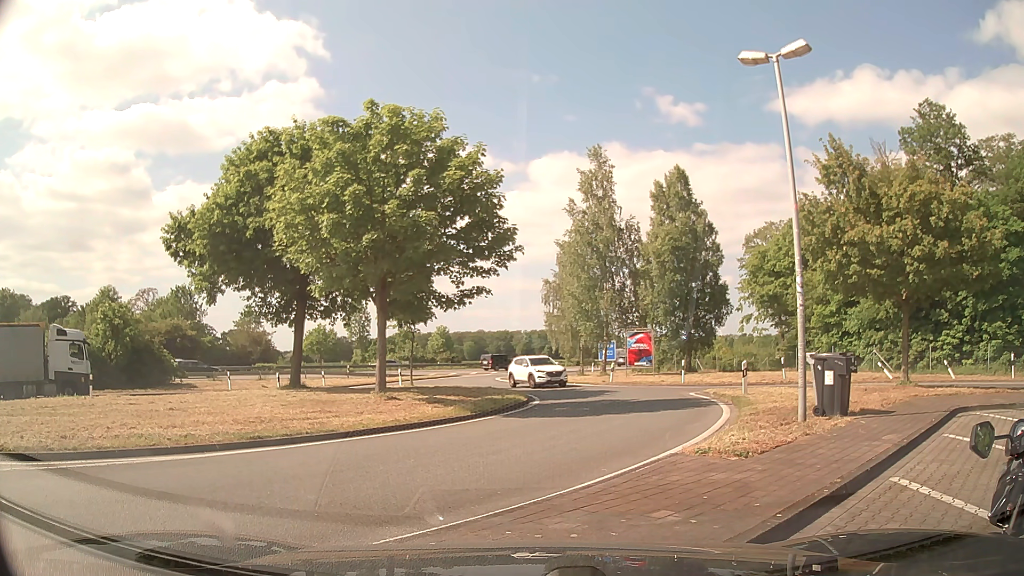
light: Day
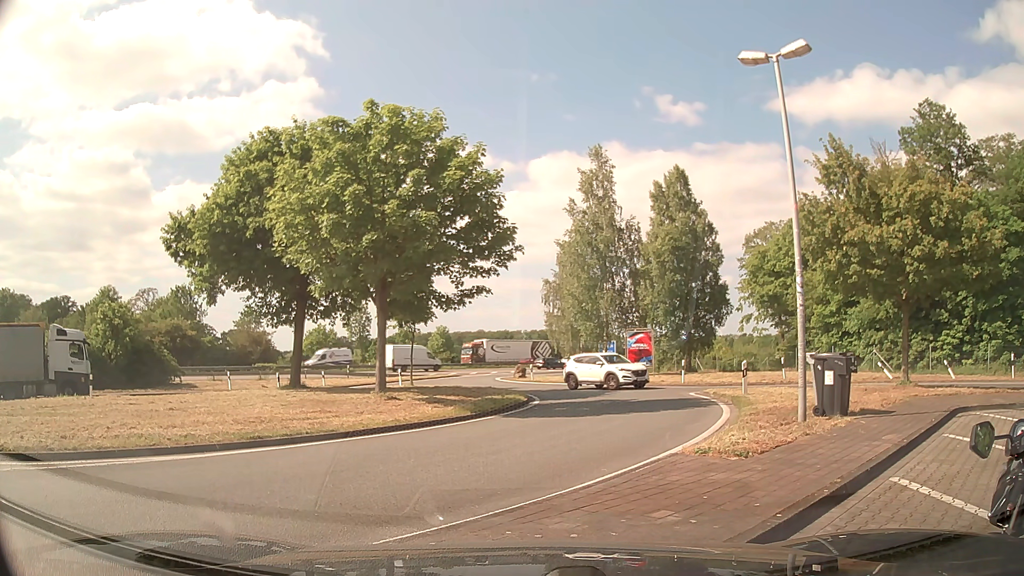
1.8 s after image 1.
(0.0, 0.0) m; 0°
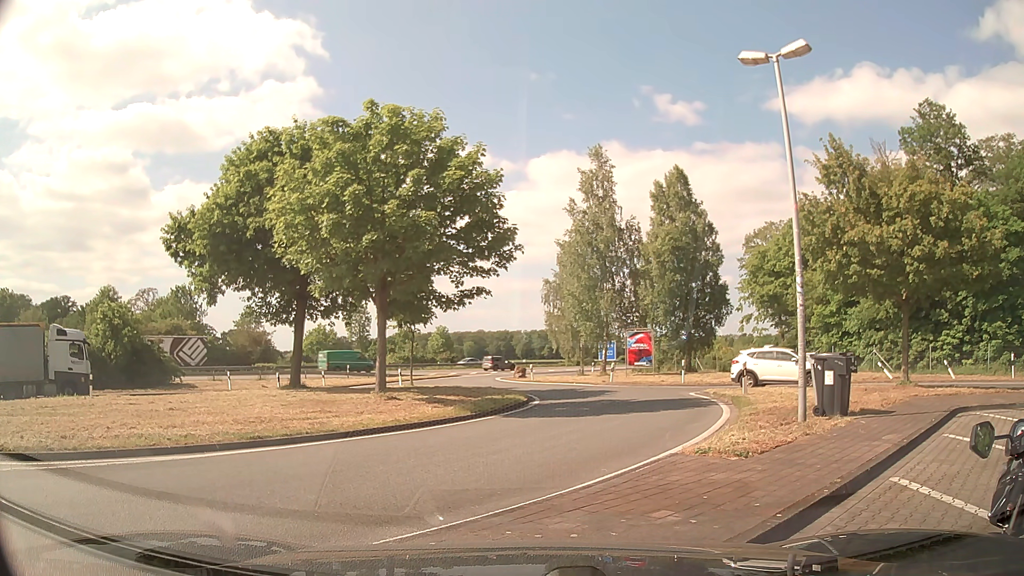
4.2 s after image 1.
(0.0, 0.0) m; 0°
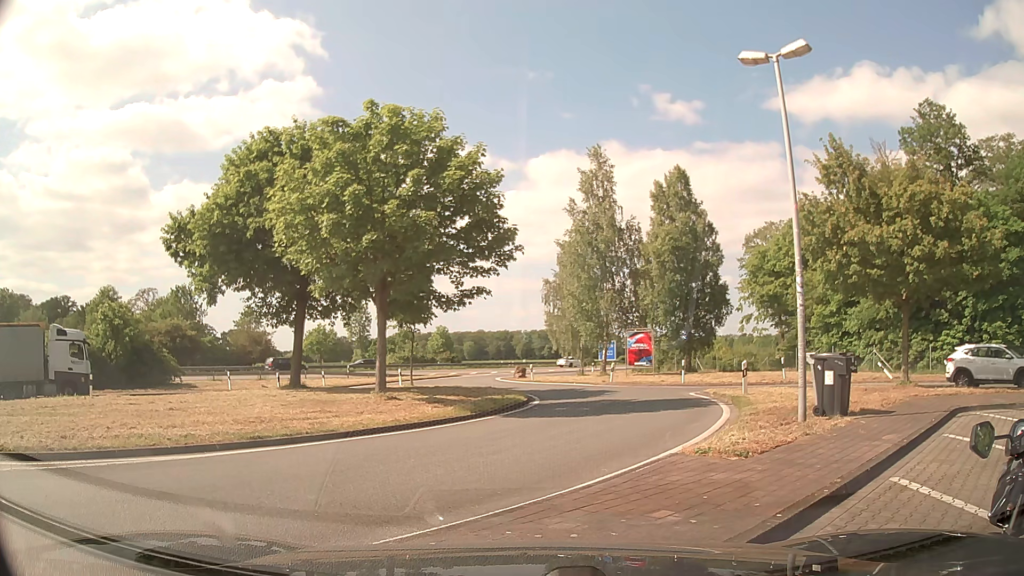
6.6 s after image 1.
(0.0, 0.0) m; 0°
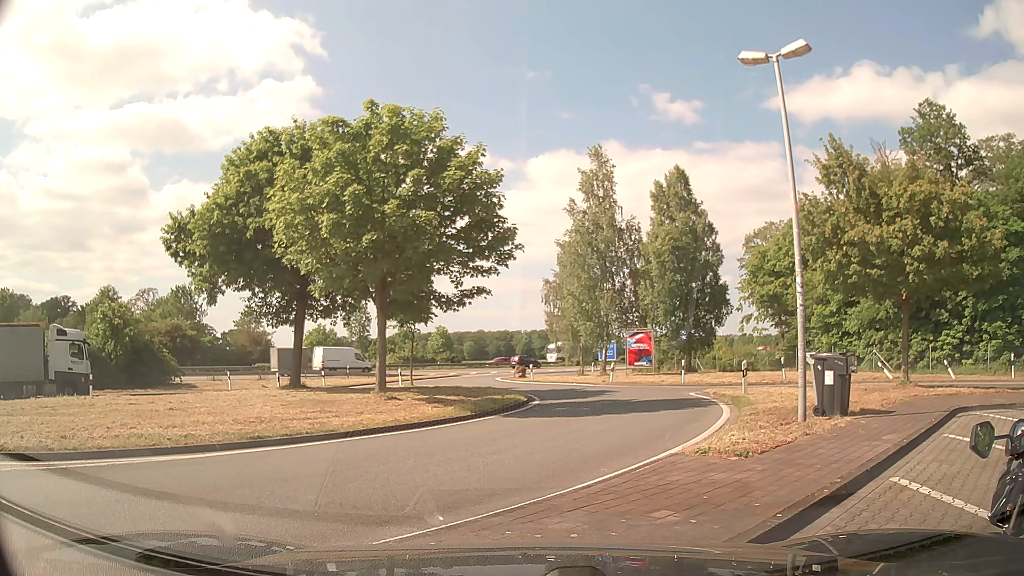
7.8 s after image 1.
(0.0, 0.0) m; 0°
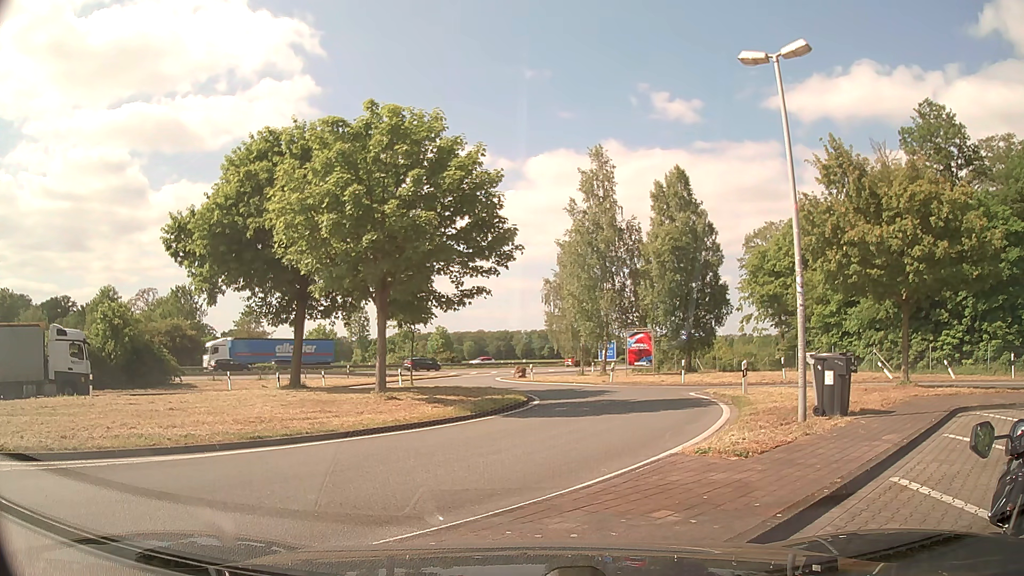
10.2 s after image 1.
(0.0, 0.0) m; 0°
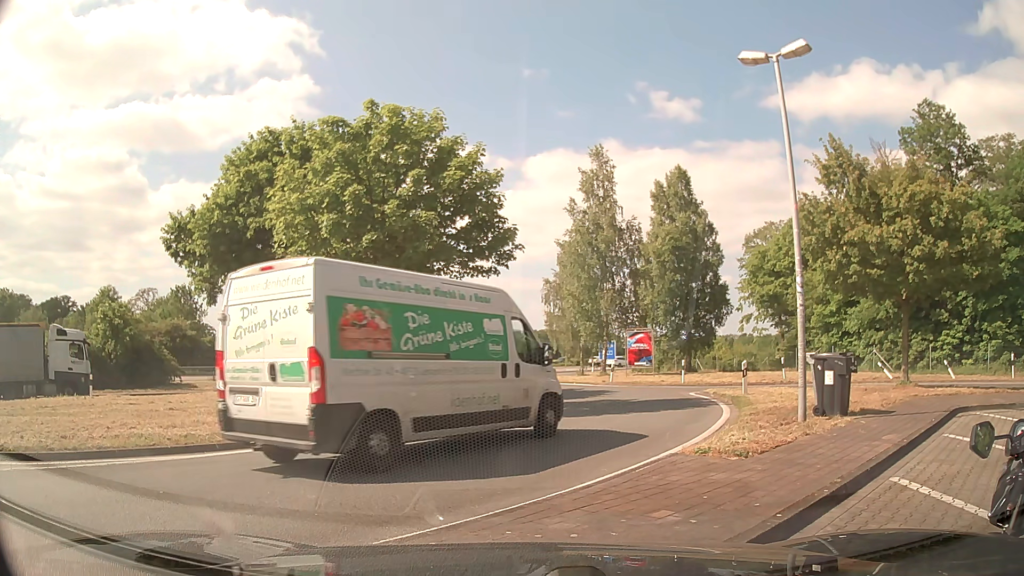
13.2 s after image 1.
(0.0, 0.0) m; 0°
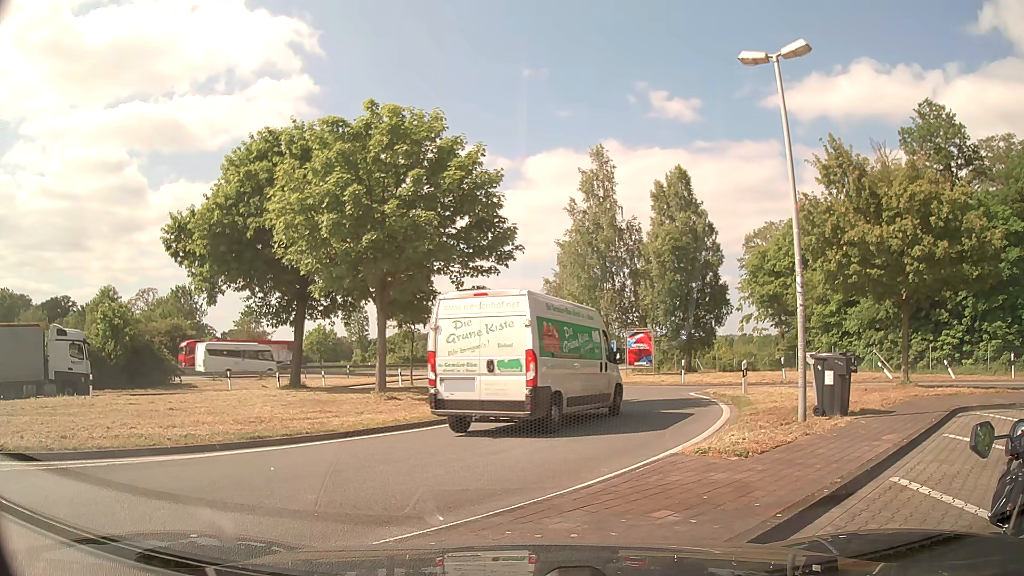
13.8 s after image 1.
(0.0, 0.0) m; 0°
